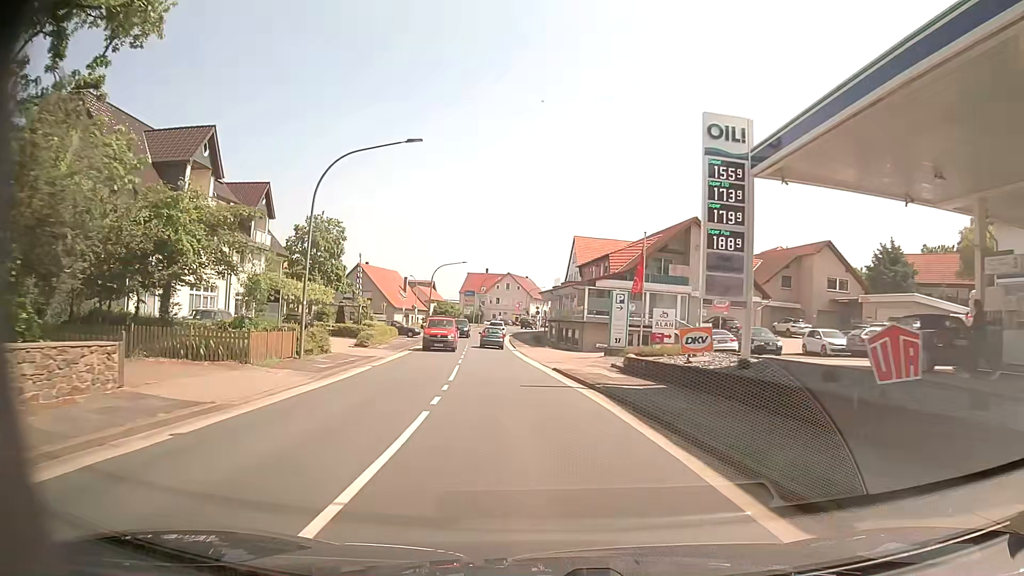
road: primary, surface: asphalt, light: Day
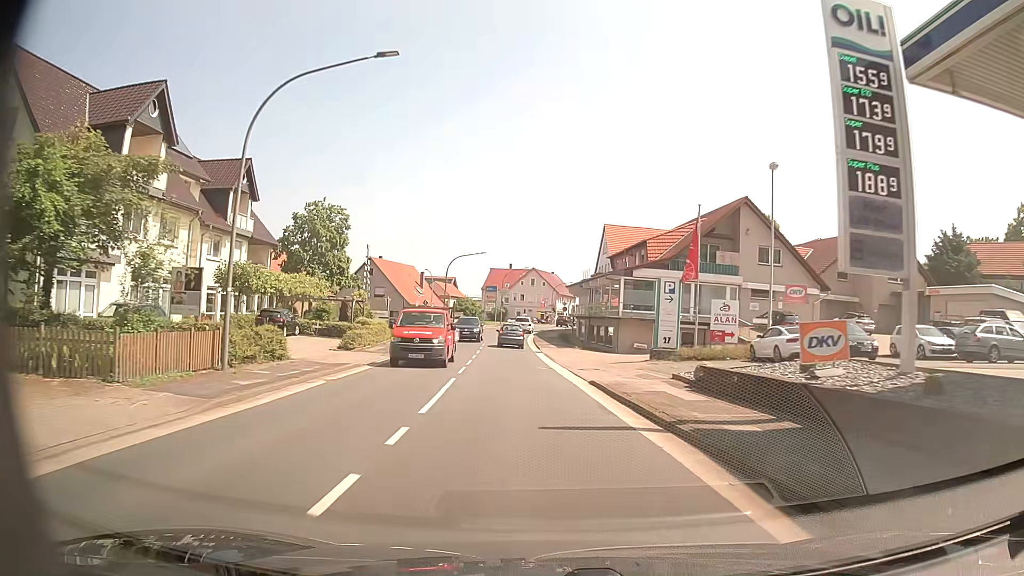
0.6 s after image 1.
(-0.2, +7.6) m; -2°
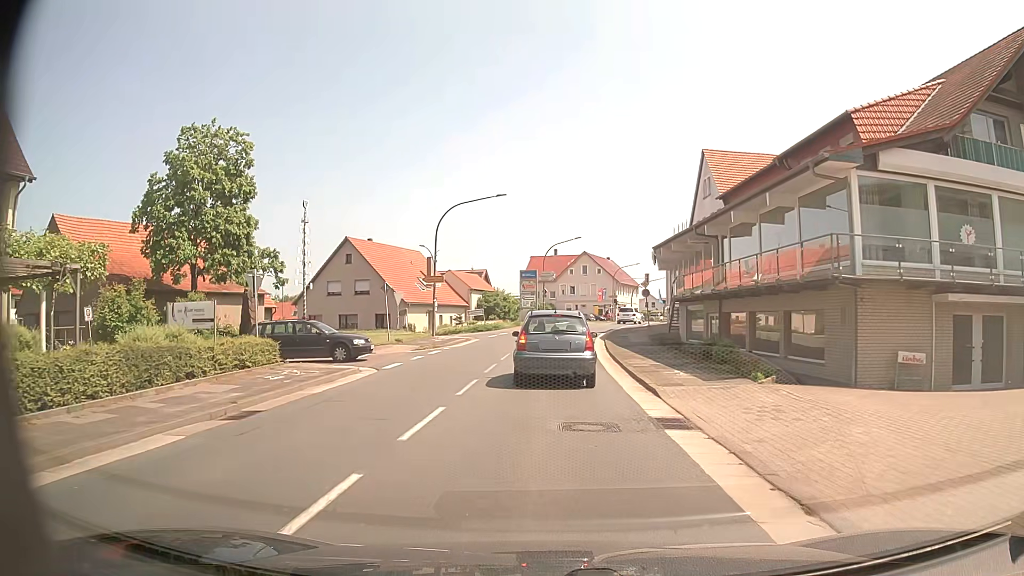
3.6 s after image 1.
(-1.4, +29.8) m; -4°
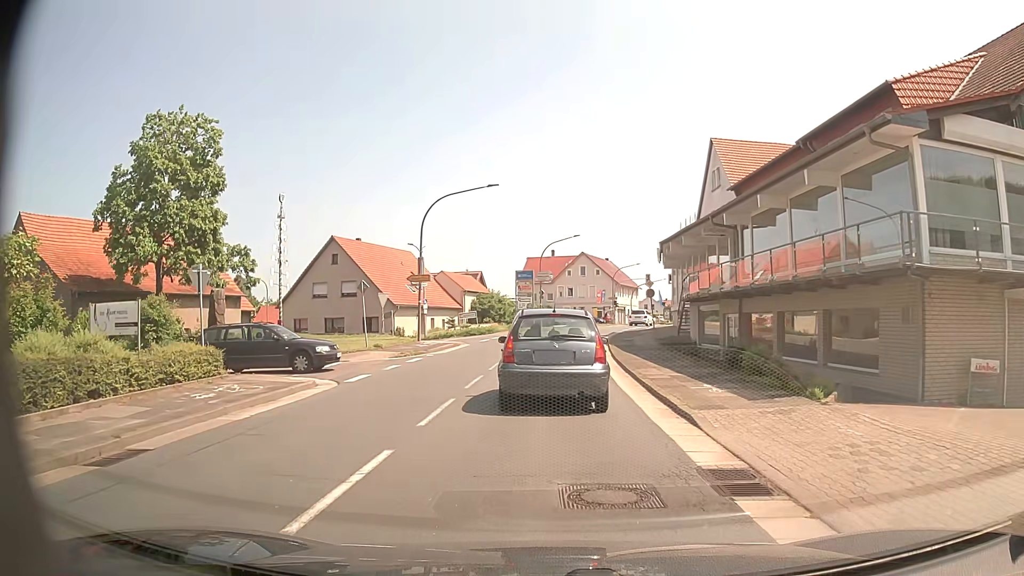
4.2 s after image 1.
(0.0, +3.2) m; +1°
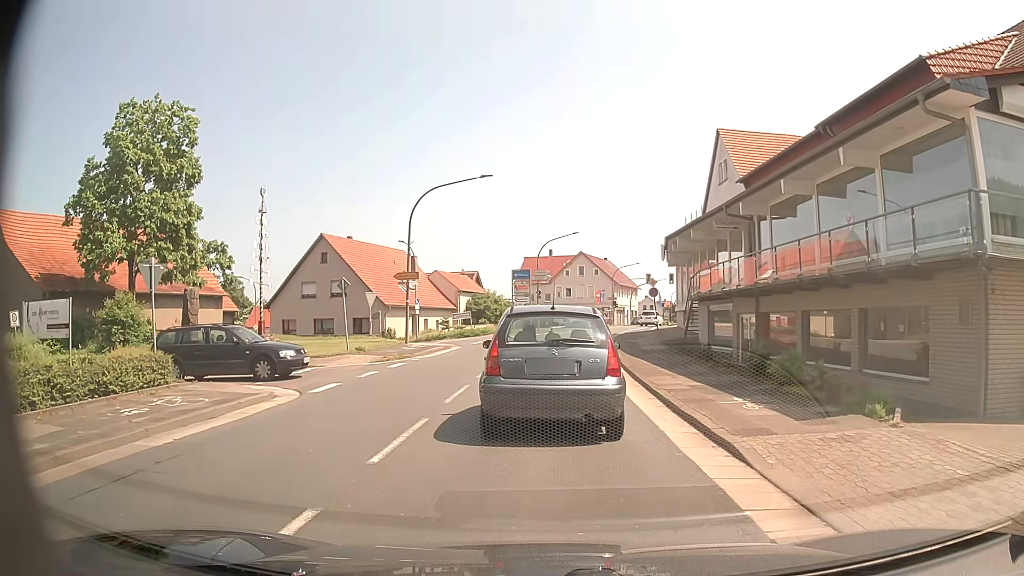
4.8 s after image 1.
(0.0, +2.1) m; -1°
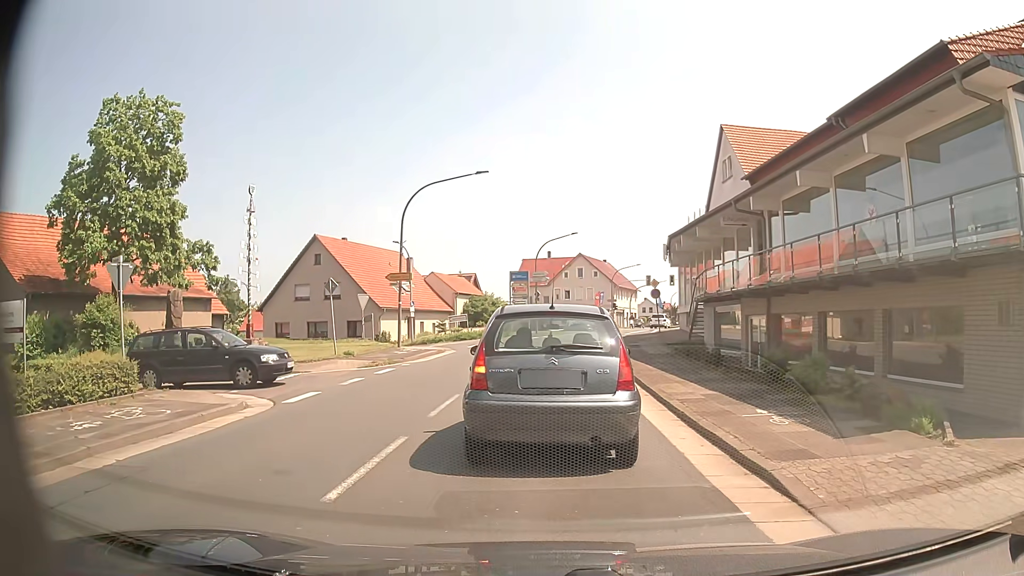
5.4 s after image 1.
(0.0, +1.2) m; 0°
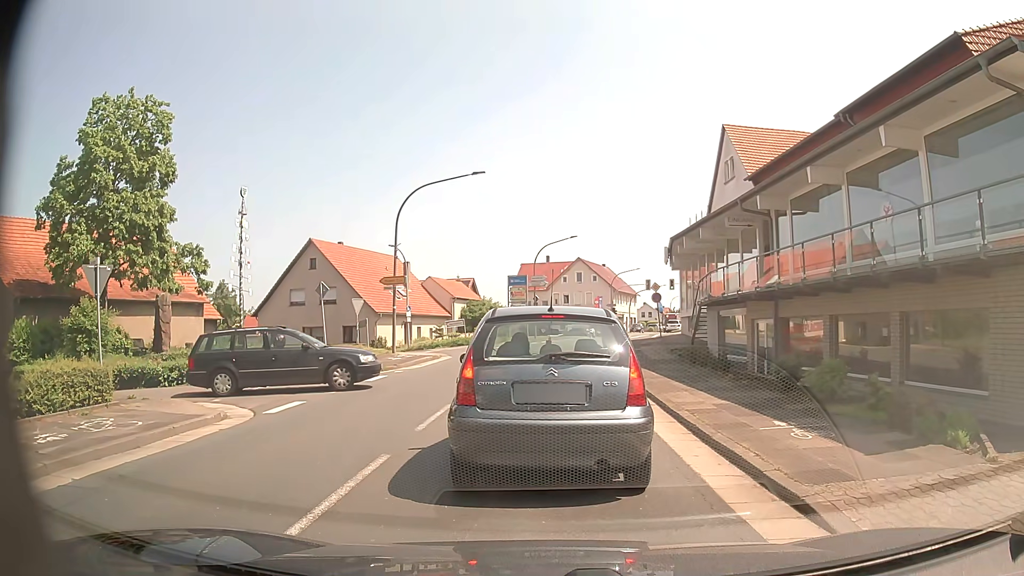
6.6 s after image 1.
(0.0, +0.8) m; 0°
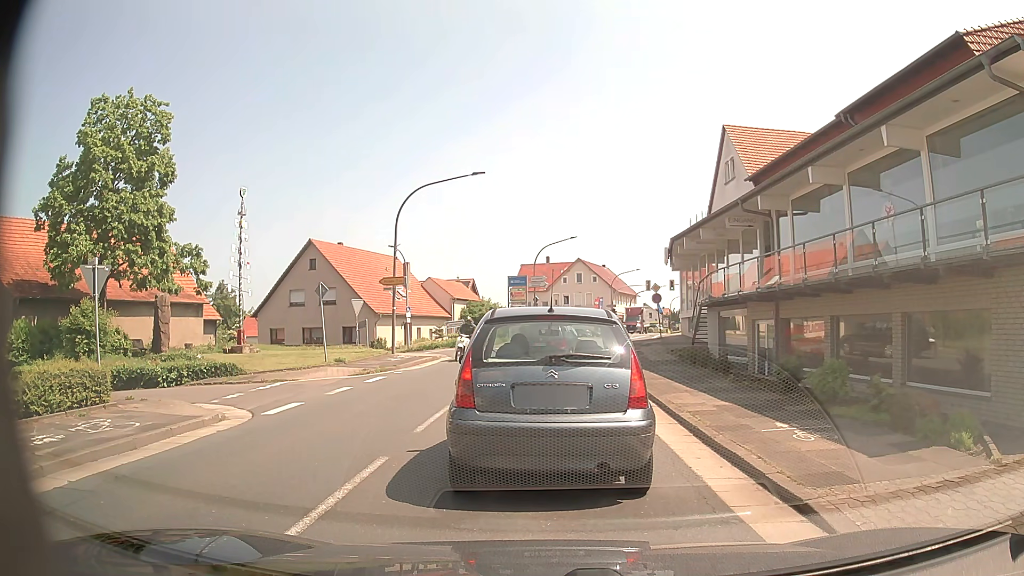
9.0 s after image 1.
(0.0, +0.2) m; 0°
